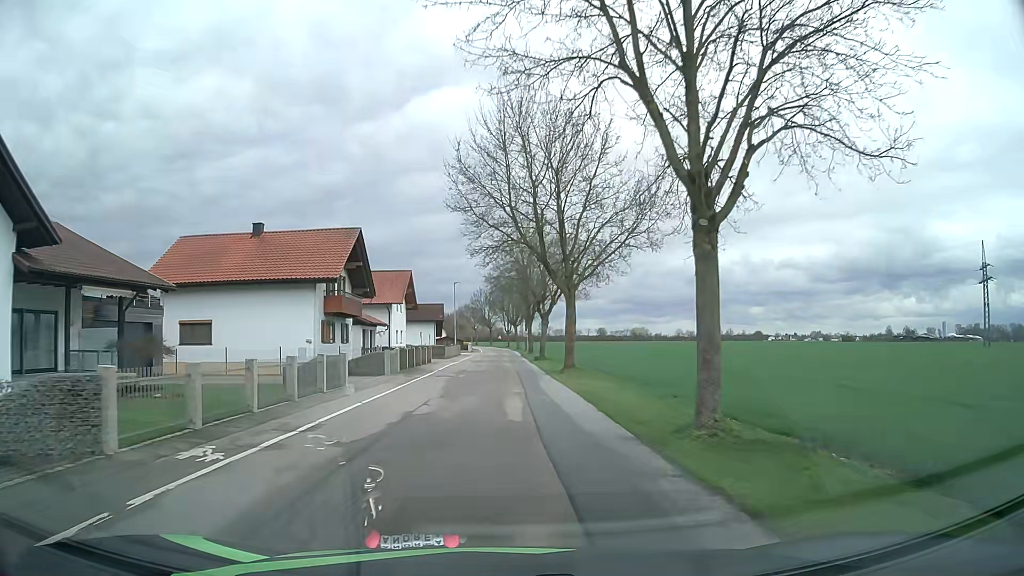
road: unclassified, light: Day
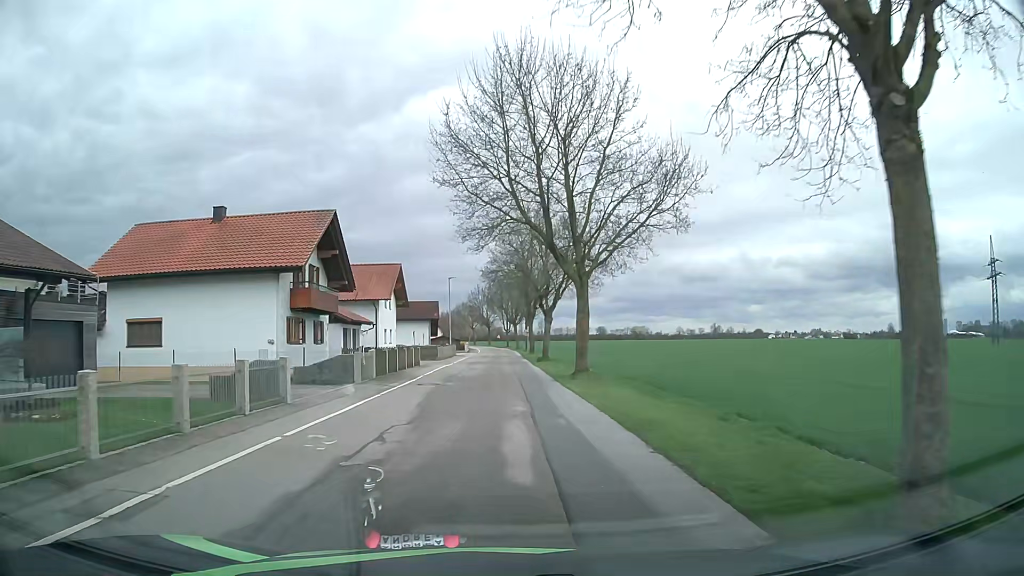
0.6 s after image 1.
(+0.1, +5.3) m; +1°
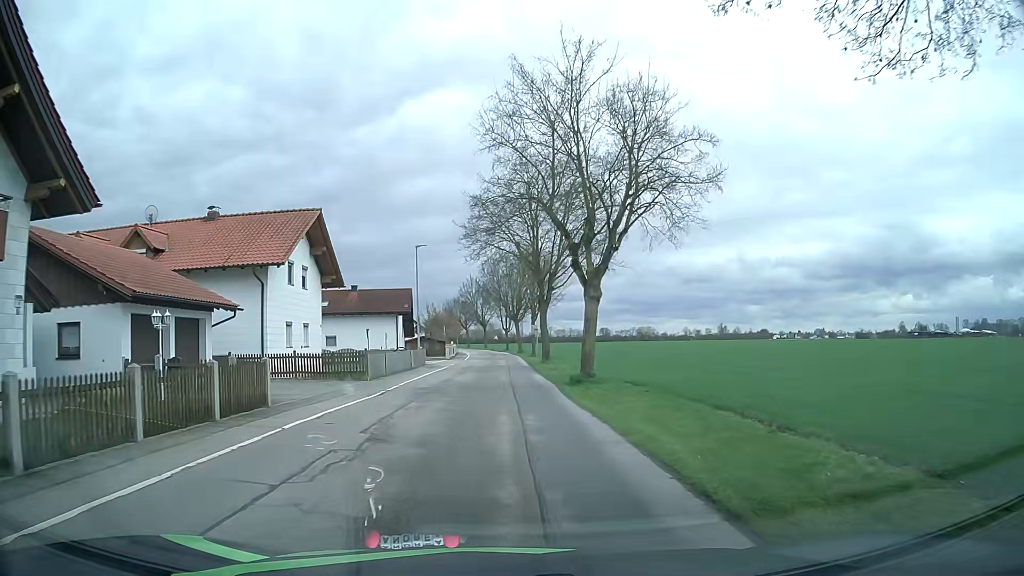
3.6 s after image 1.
(+0.1, +24.4) m; 0°
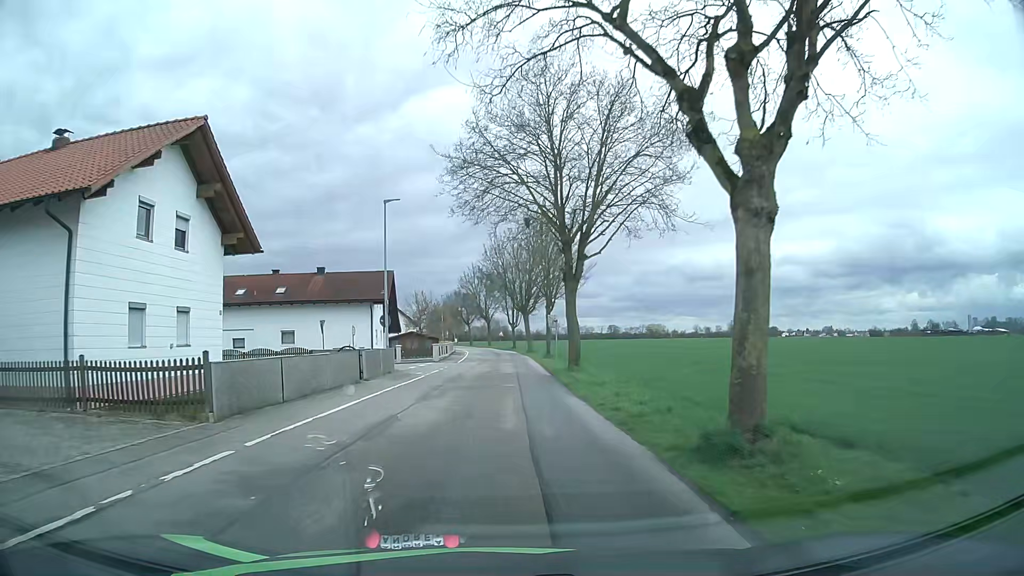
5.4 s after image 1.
(-0.1, +14.1) m; -1°
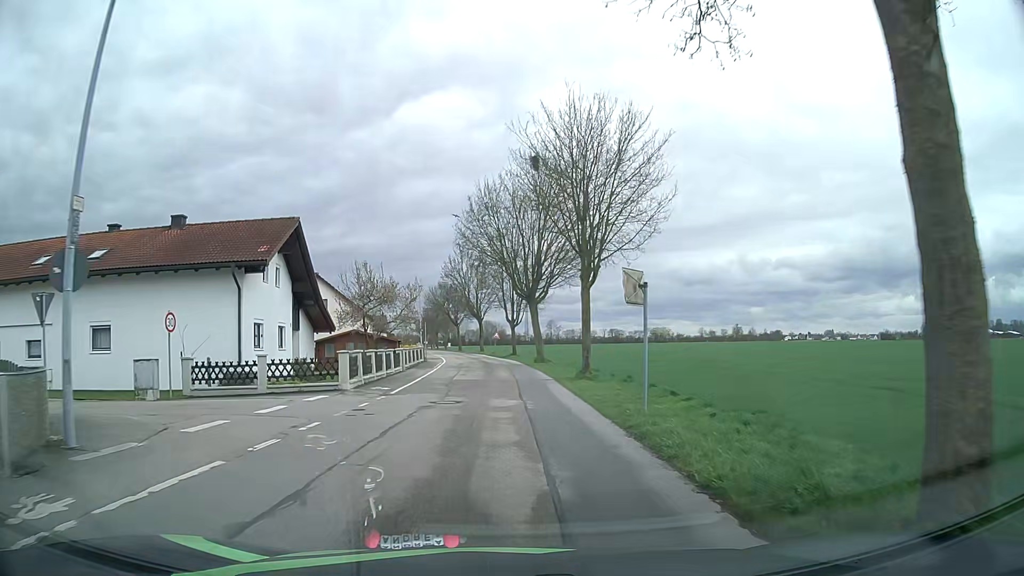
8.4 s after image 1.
(0.0, +23.8) m; 0°
(0, +10) (0, +20) (0, +30) (0, +40) (-1, +50) (-2, +60) (-3, +70) (-5, +80) (-7, +90) (-9, +99) m
